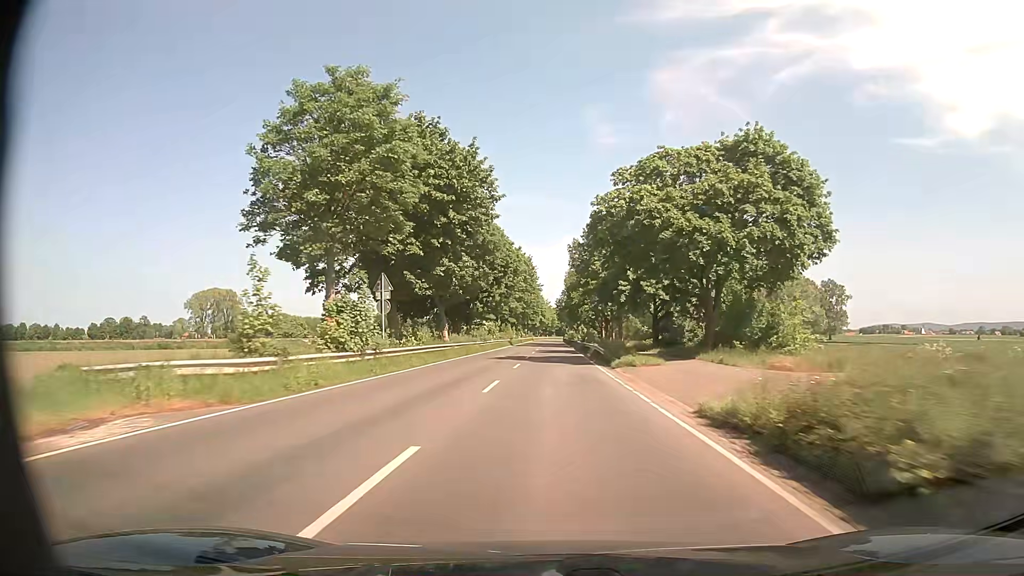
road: secondary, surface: asphalt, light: Day
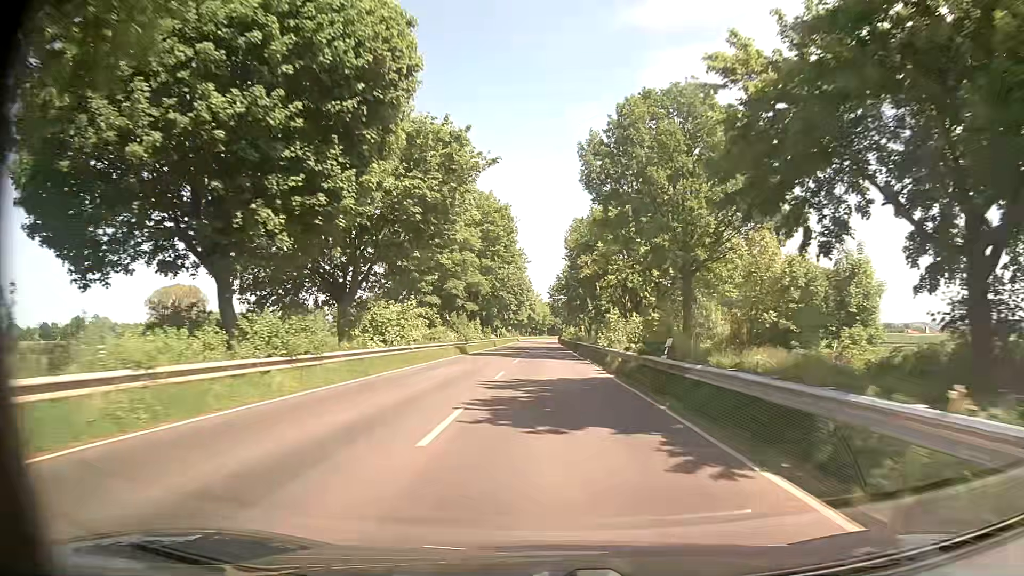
(+0.3, +44.0) m; +1°
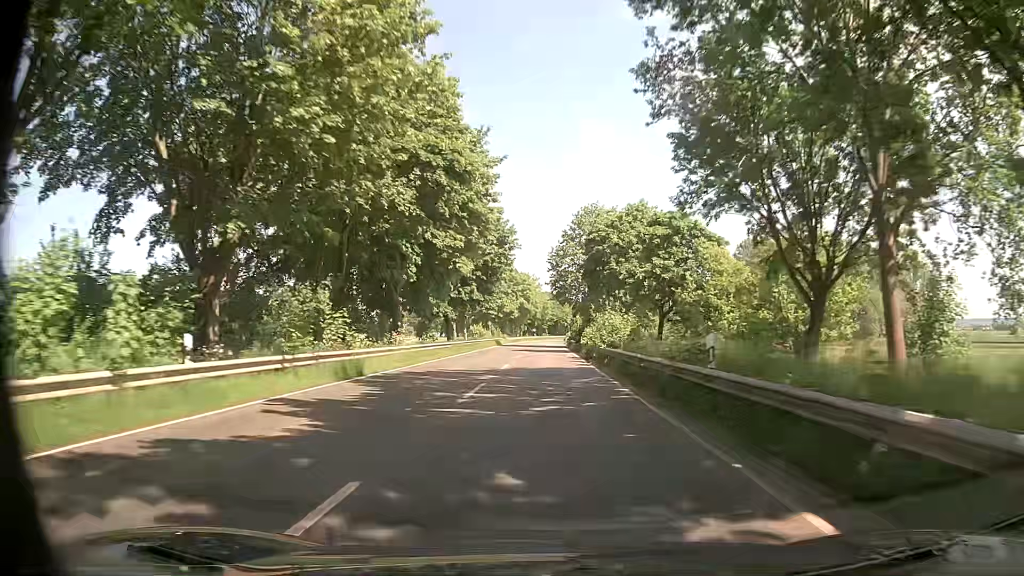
(+0.1, +54.4) m; 0°
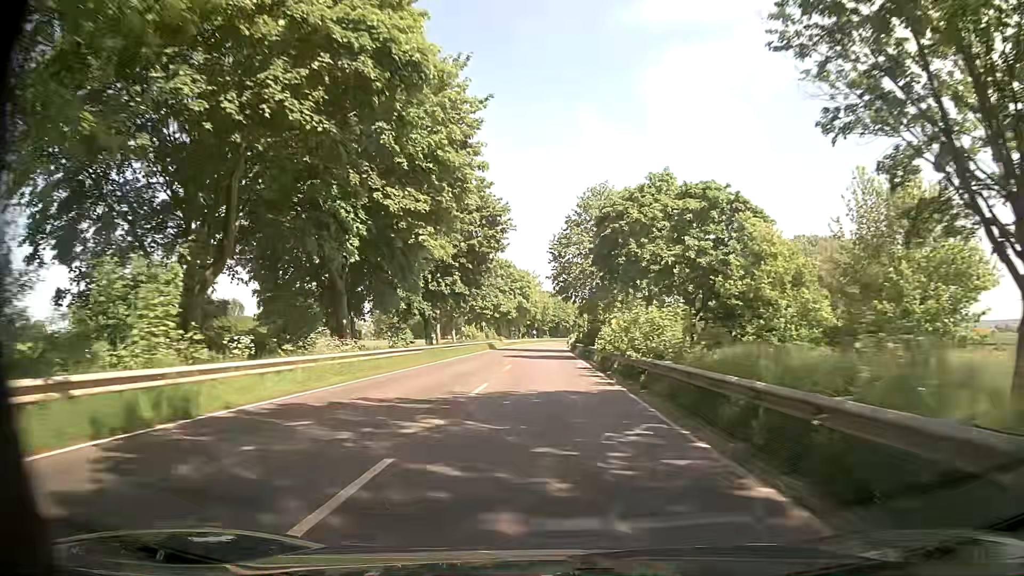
(-0.1, +10.8) m; 0°
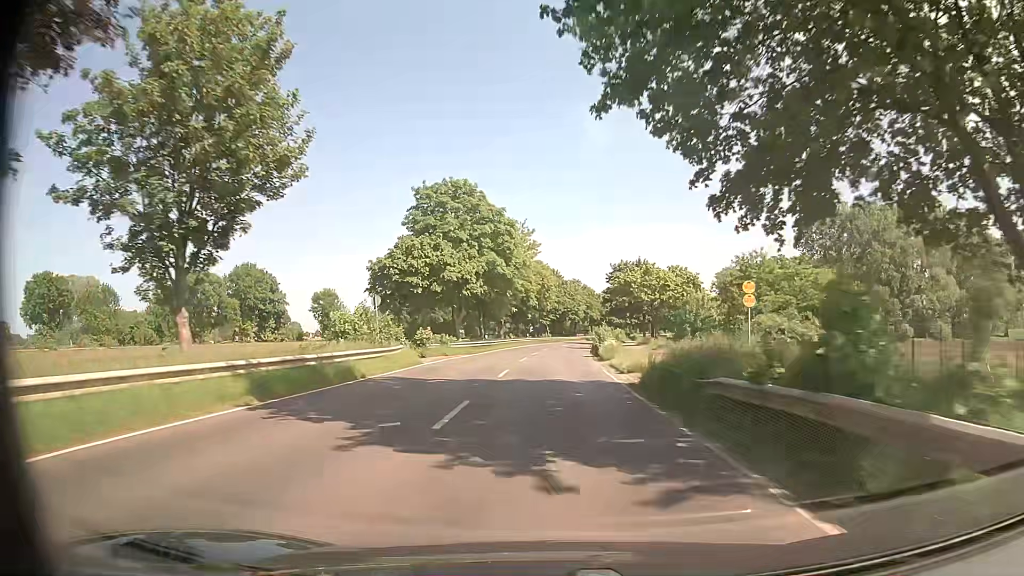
(-0.8, +54.0) m; -2°
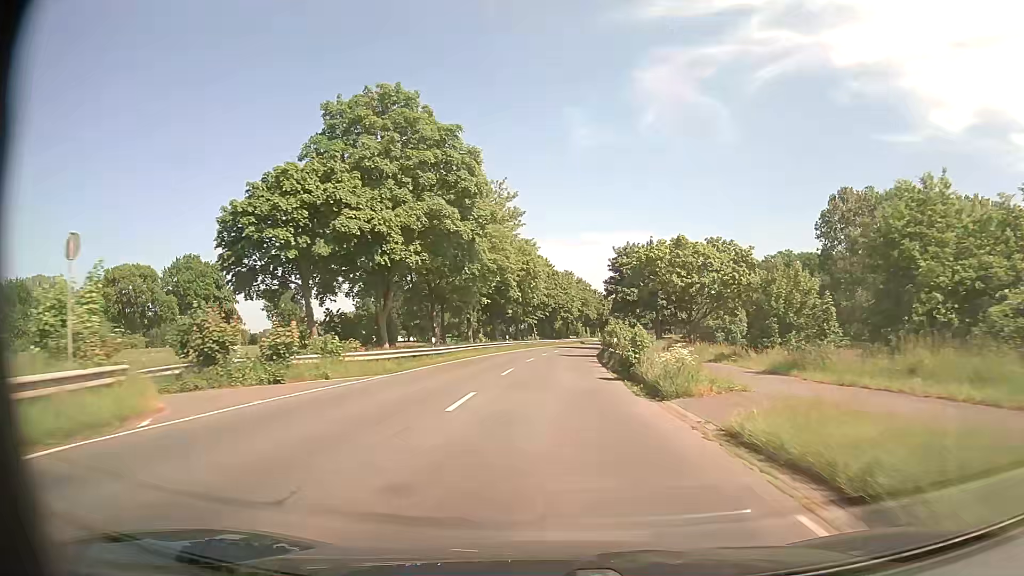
(+0.5, +21.5) m; +2°
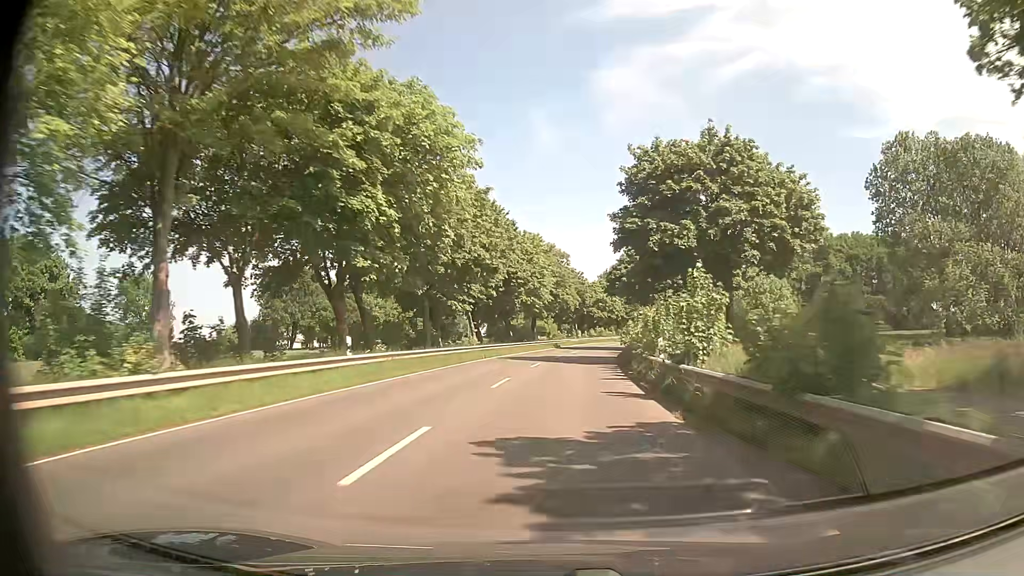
(+1.2, +42.8) m; +3°
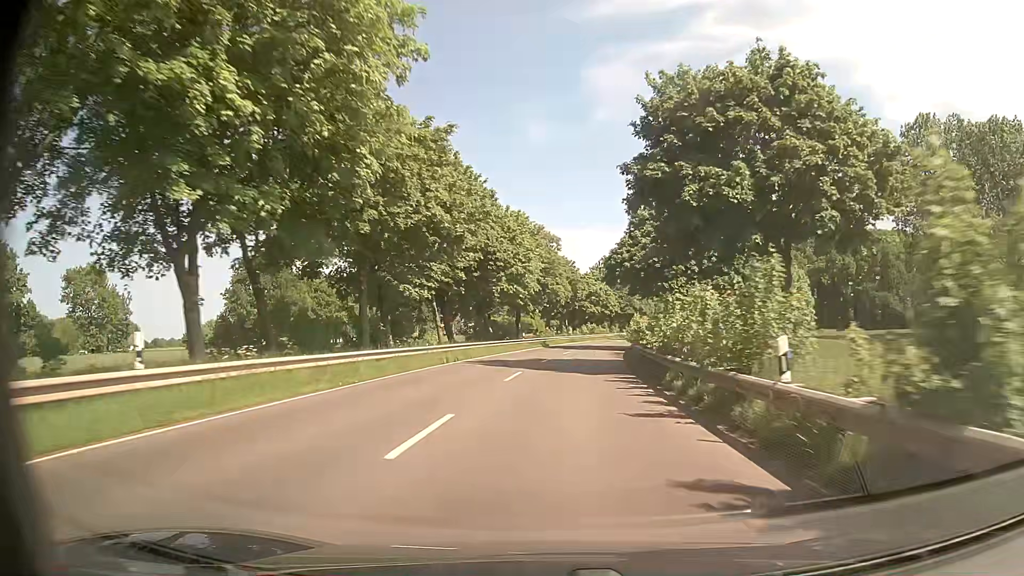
(+0.1, +10.7) m; +1°
(0, +10) (0, +20) (+1, +30) (+2, +40) (+3, +50) (+5, +60) (+6, +70) (+8, +79) (+11, +89) (+13, +99) m
